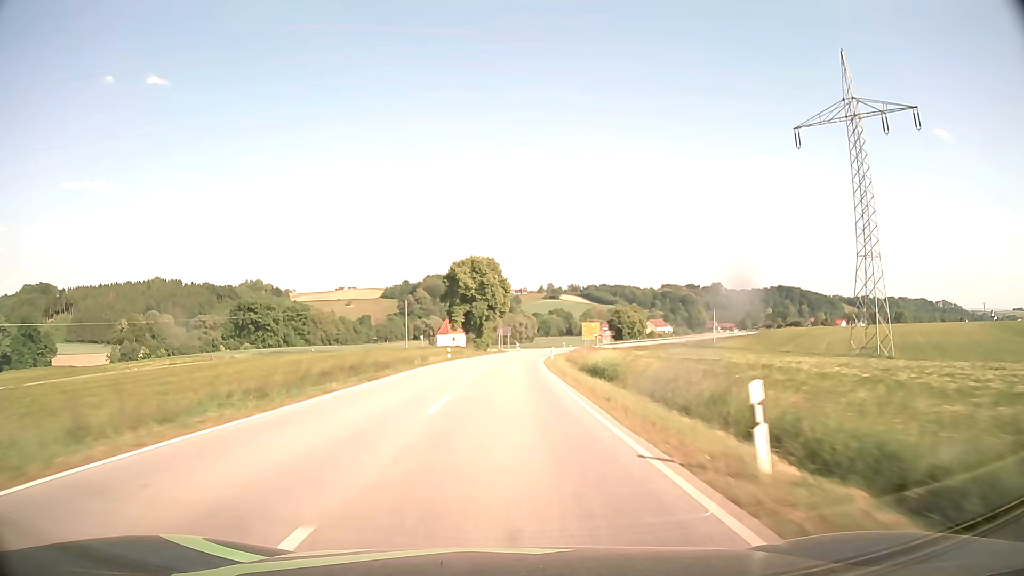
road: secondary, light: Day
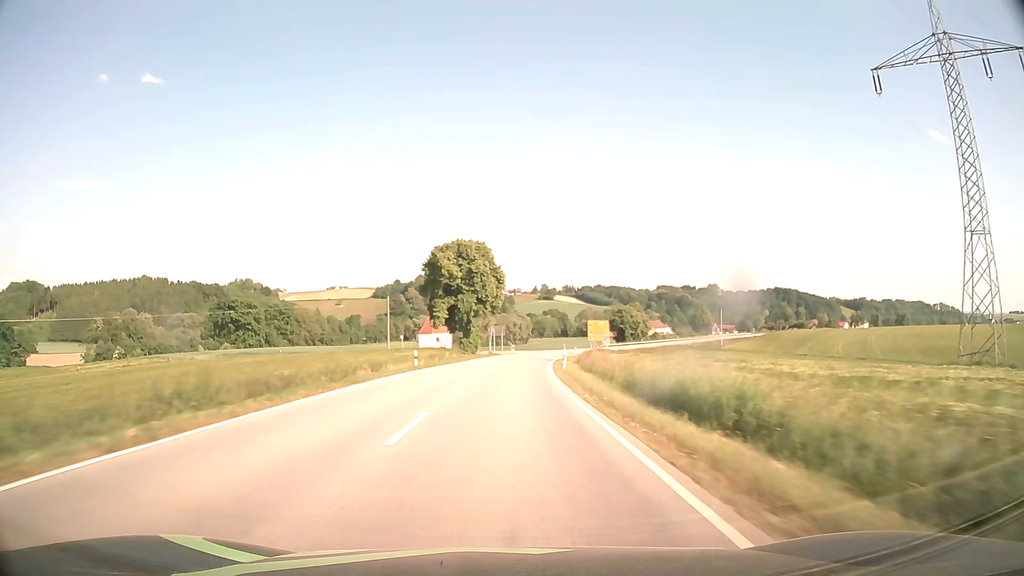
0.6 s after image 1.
(+0.1, +15.8) m; +1°
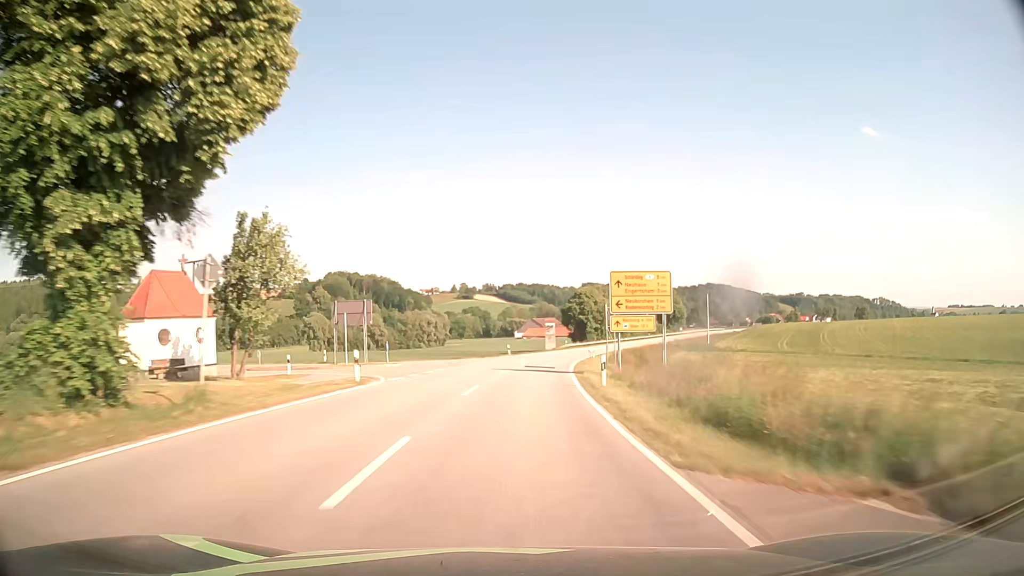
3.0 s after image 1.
(+2.9, +63.1) m; +6°
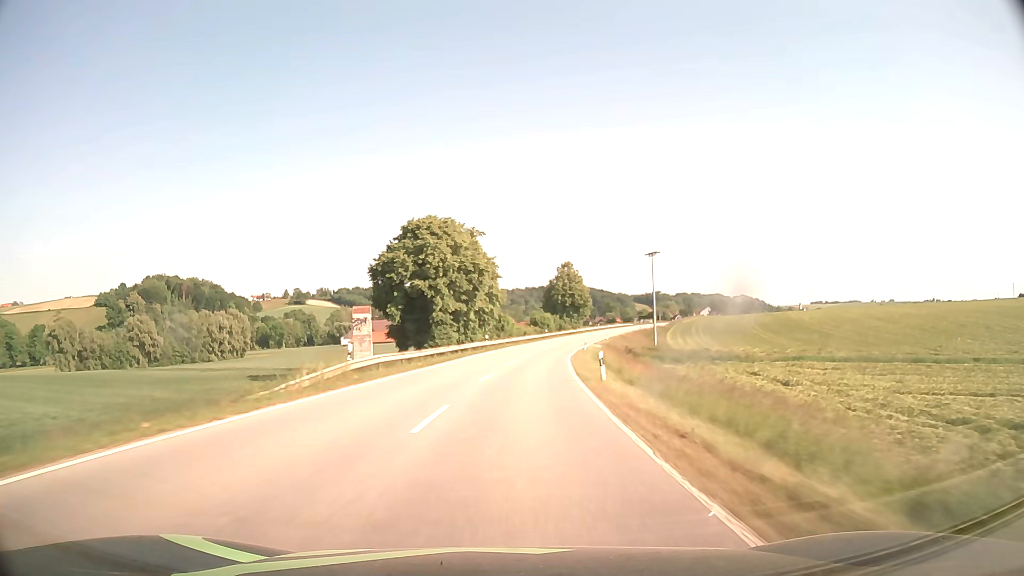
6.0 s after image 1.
(+9.0, +78.2) m; +13°
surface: asphalt
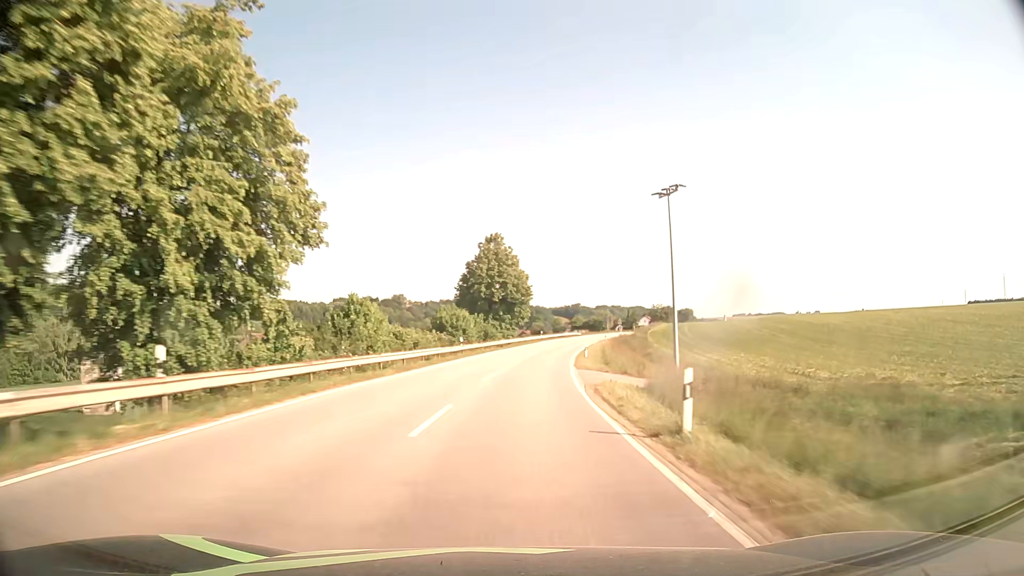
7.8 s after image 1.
(+3.0, +47.2) m; +7°
(0, +10) (+1, +20) (+1, +30) (+2, +40) (+3, +50) (+5, +60) (+7, +70) (+9, +79) (+11, +89) (+13, +99) m
